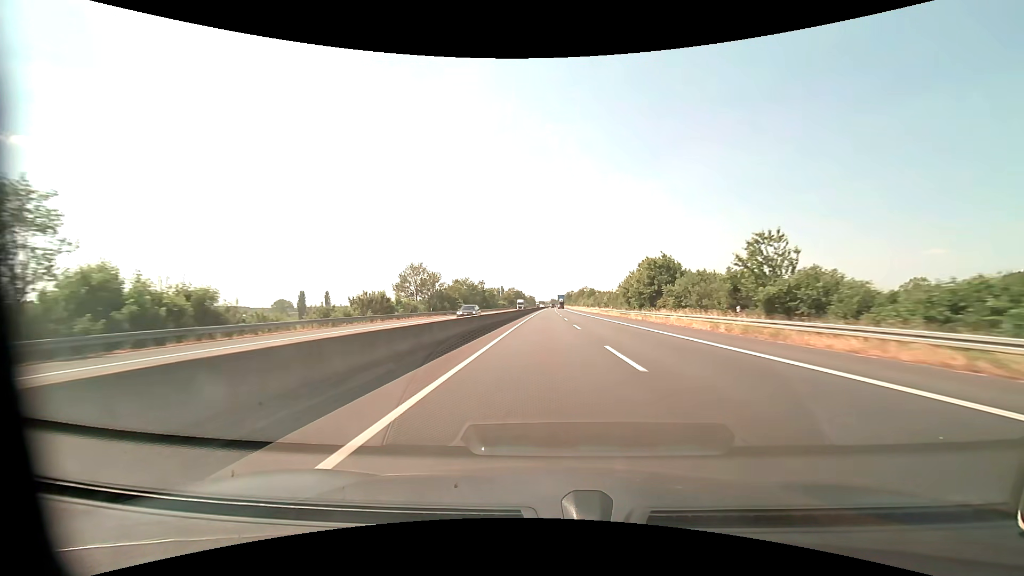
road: motorway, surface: asphalt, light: Day
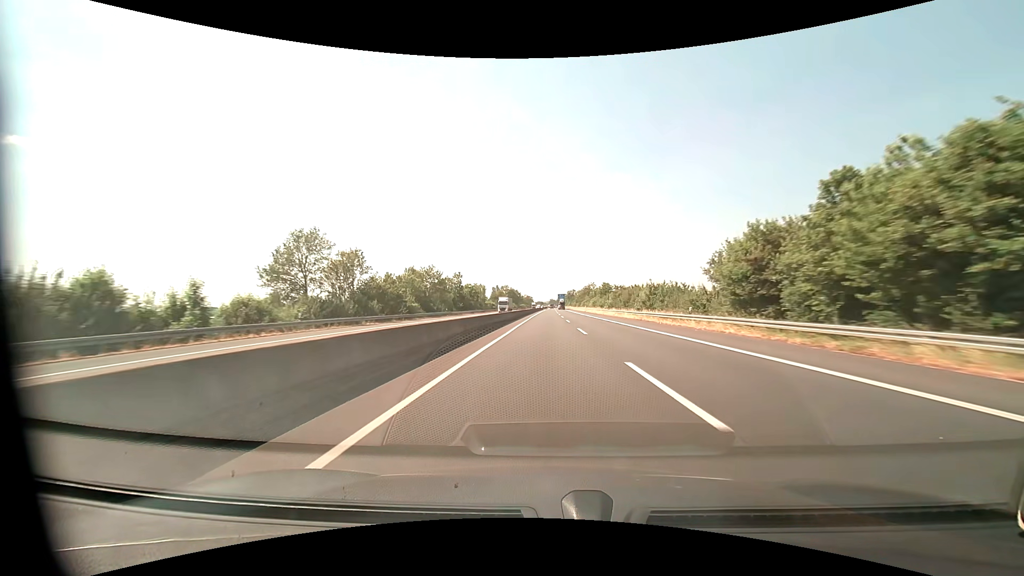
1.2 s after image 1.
(+0.1, +41.2) m; 0°
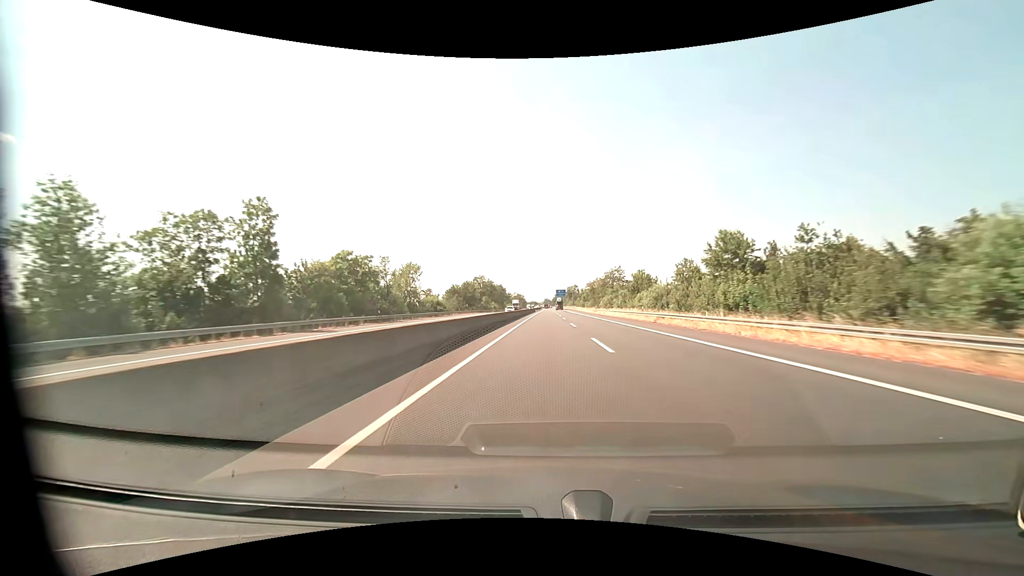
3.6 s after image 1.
(+0.3, +82.4) m; +1°
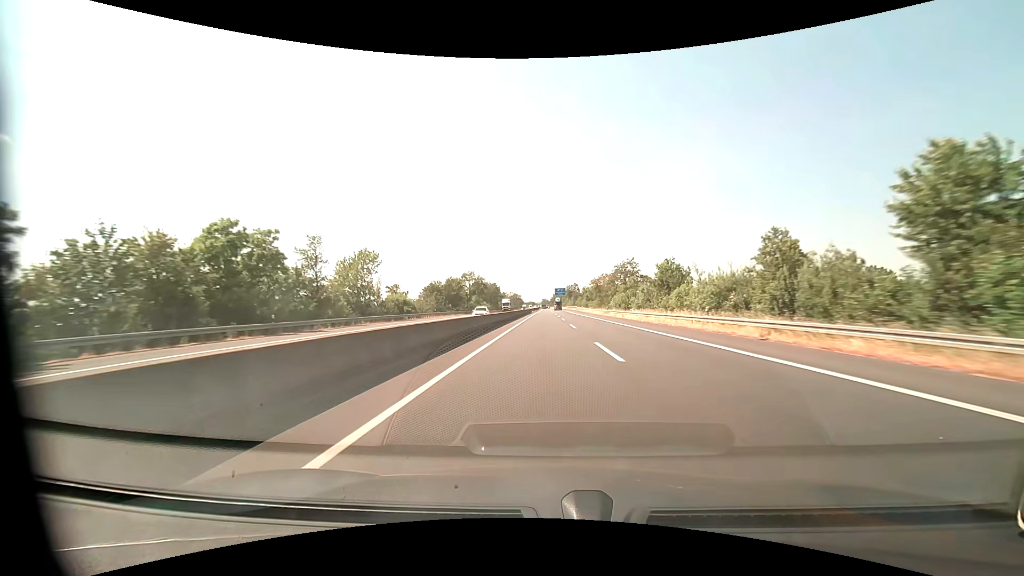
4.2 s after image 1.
(+0.1, +20.6) m; 0°
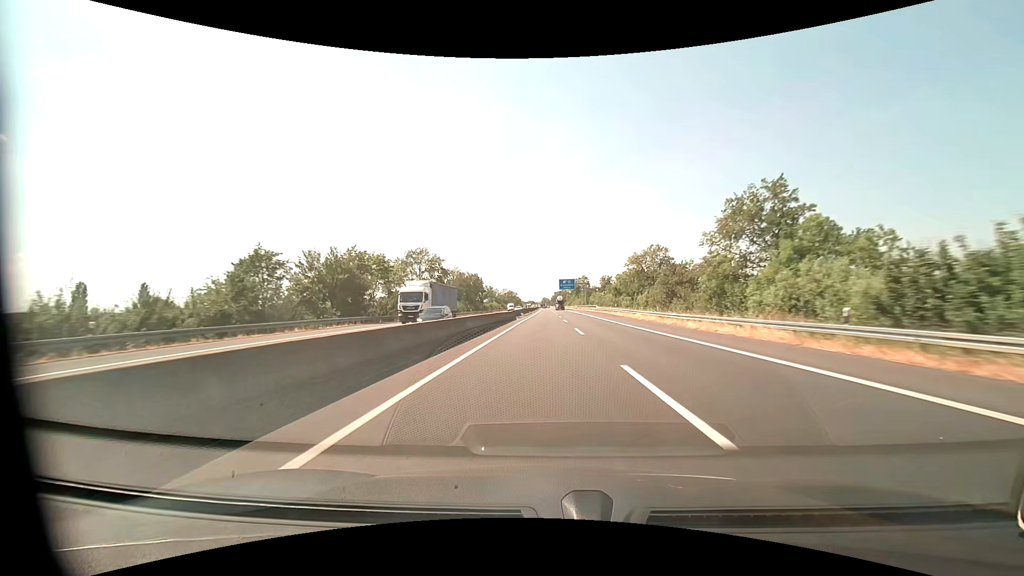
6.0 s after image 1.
(+0.1, +61.9) m; 0°
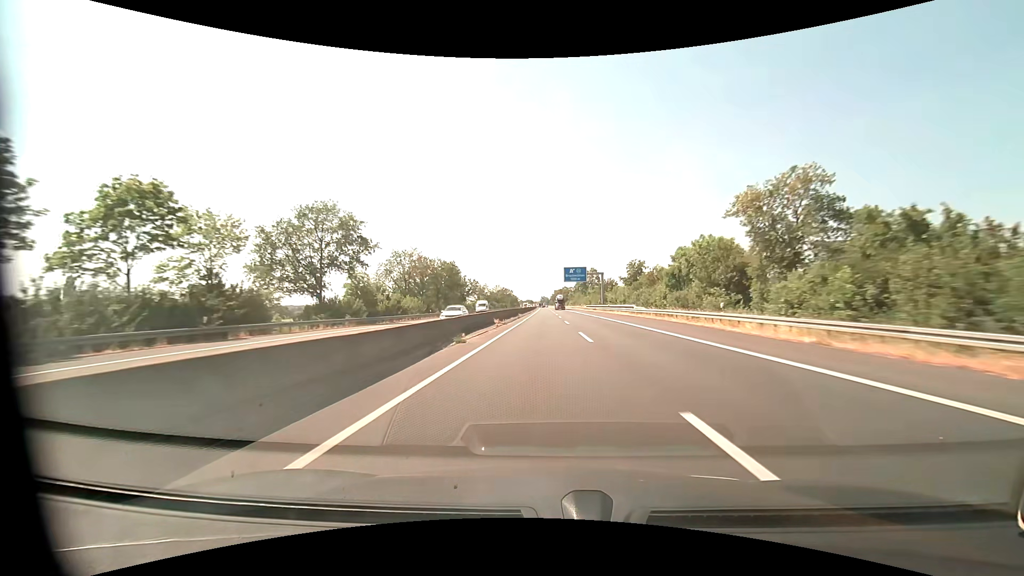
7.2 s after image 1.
(0.0, +41.3) m; 0°
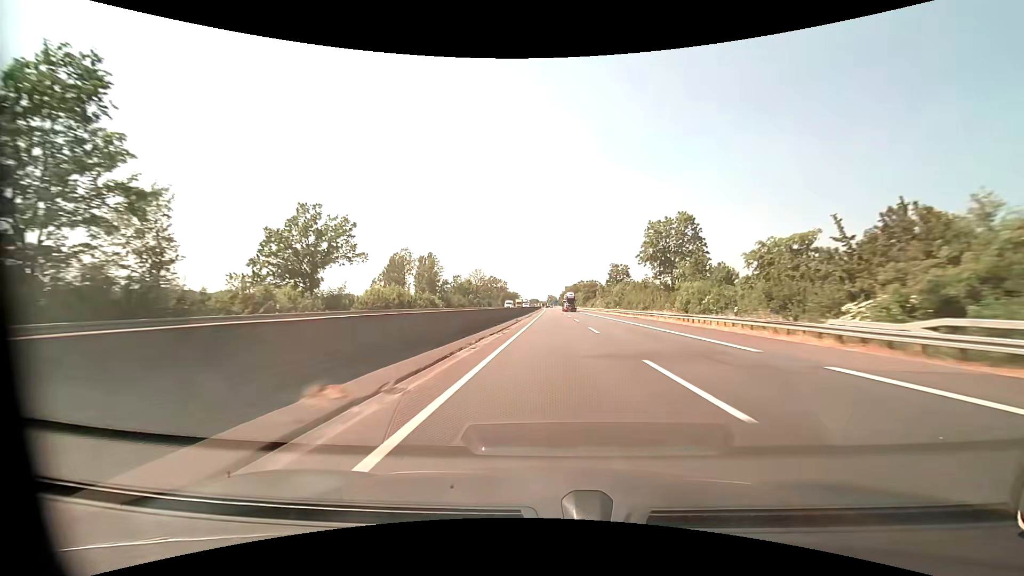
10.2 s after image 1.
(-0.6, +103.5) m; -1°
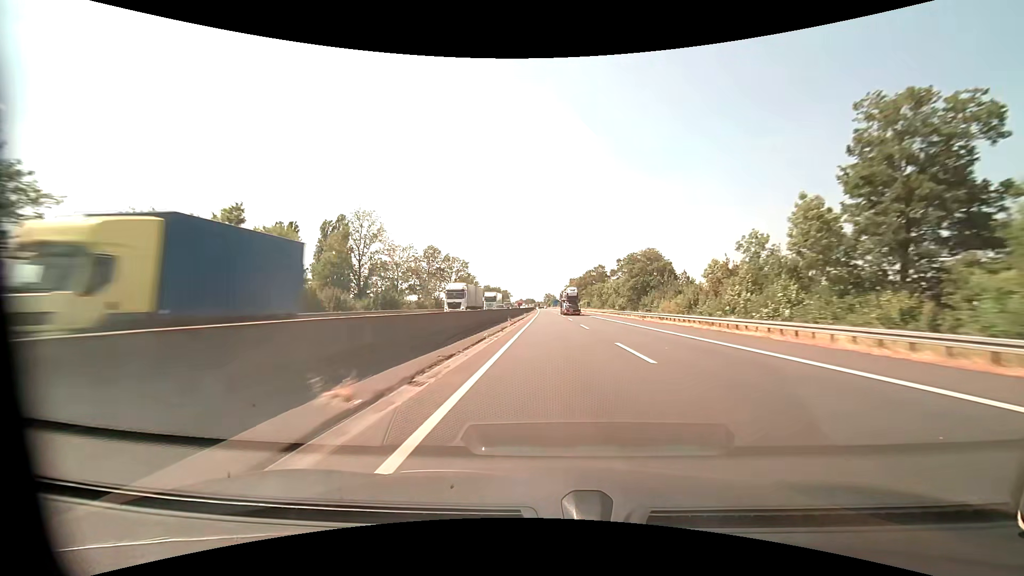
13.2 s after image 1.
(+0.7, +103.6) m; 0°
(0, +10) (0, +20) (0, +30) (0, +40) (0, +50) (0, +60) (0, +70) (0, +80) (0, +90) (0, +100) m
